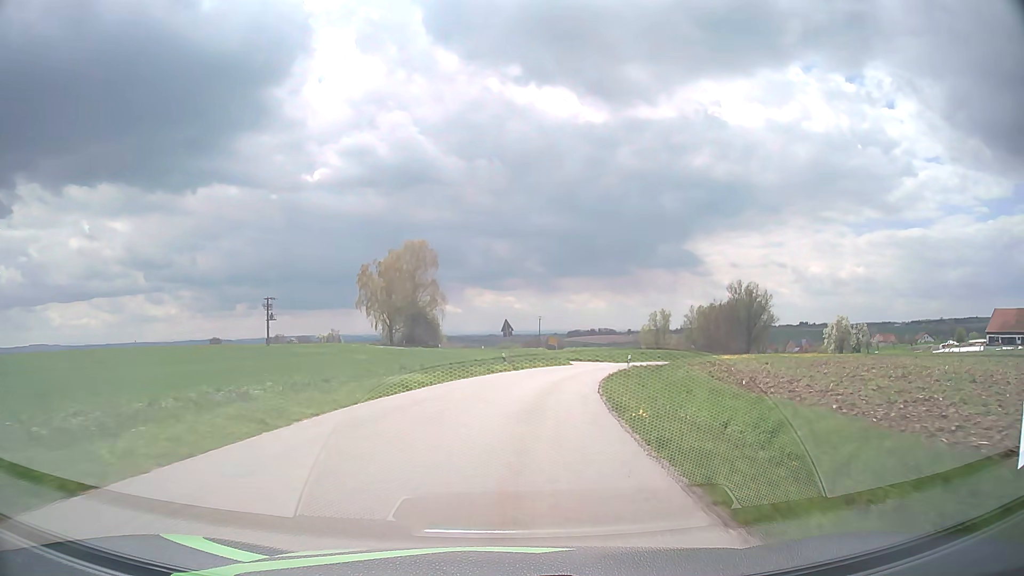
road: tertiary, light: Day
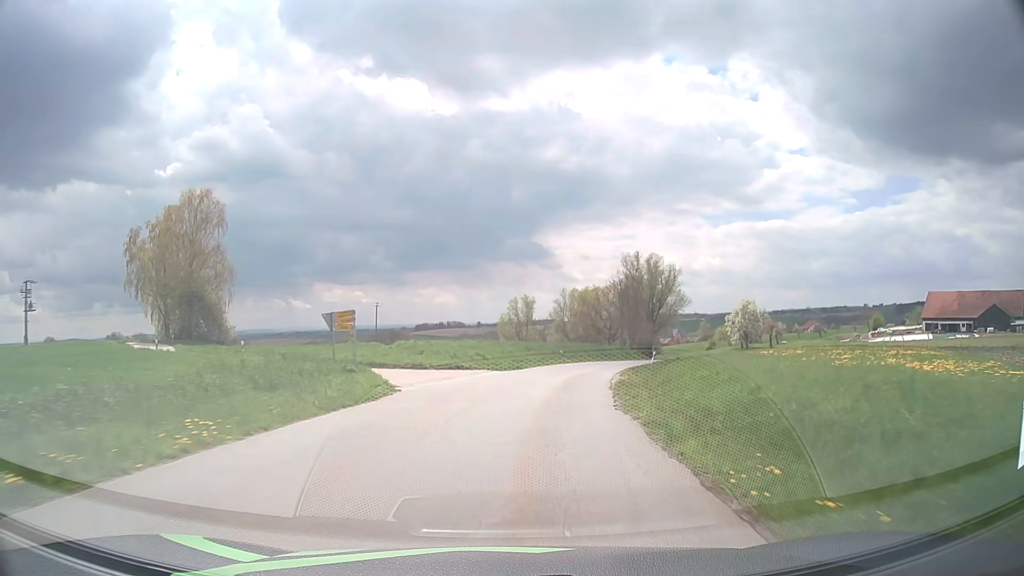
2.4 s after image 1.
(+4.2, +37.5) m; +13°
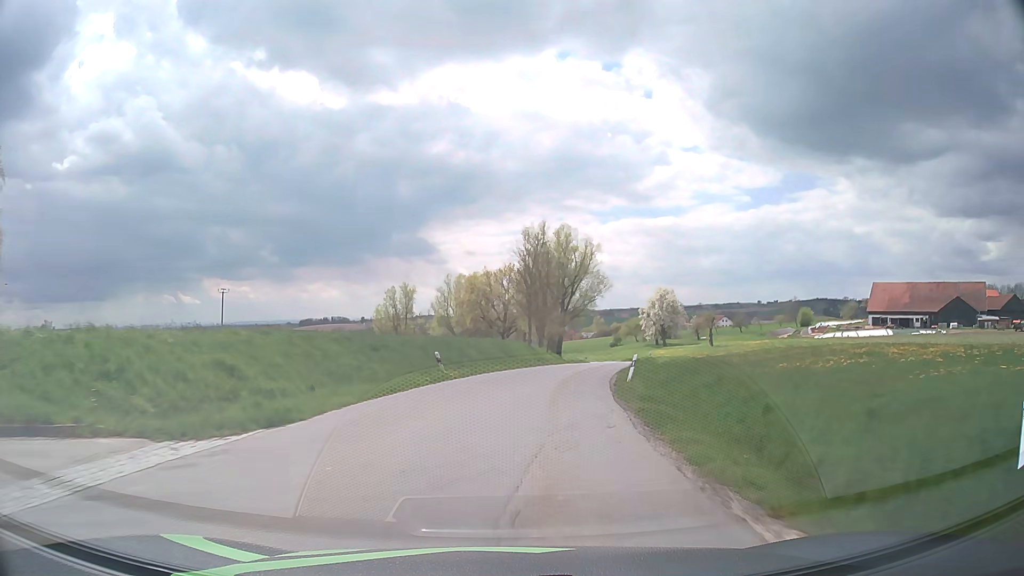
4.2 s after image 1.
(+2.4, +27.1) m; +9°
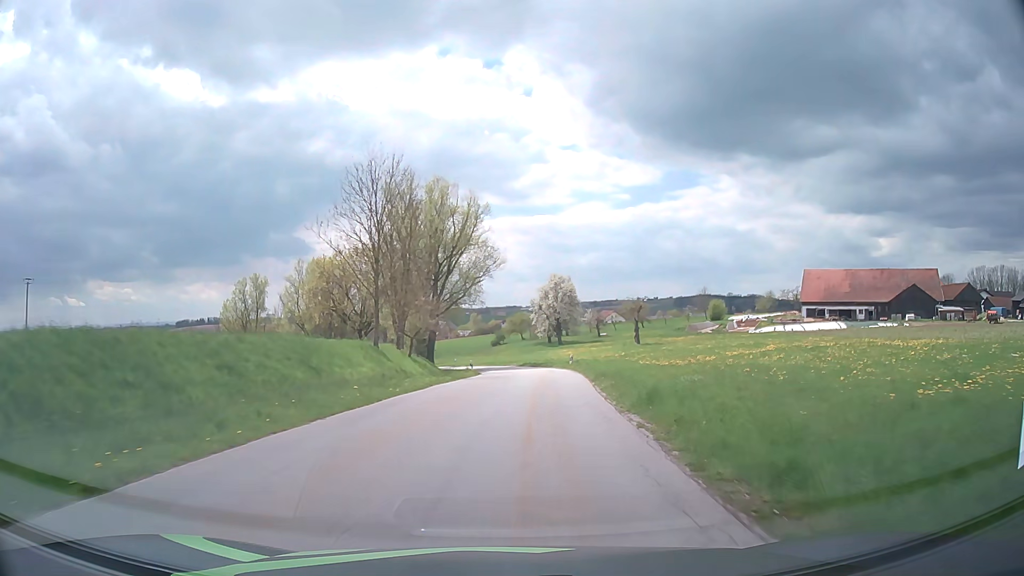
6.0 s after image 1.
(+2.5, +26.7) m; +10°
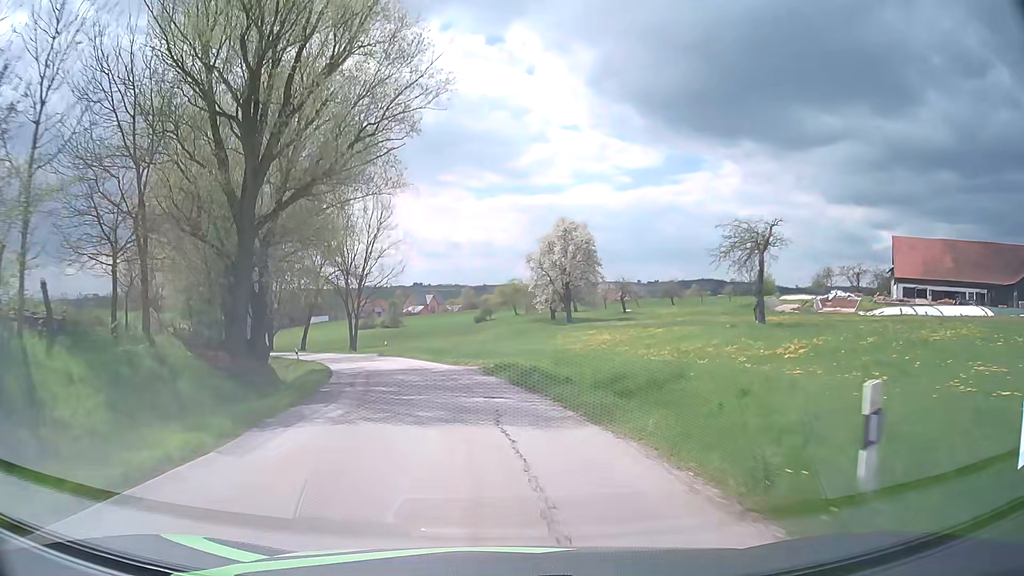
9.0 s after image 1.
(+2.5, +43.4) m; +1°
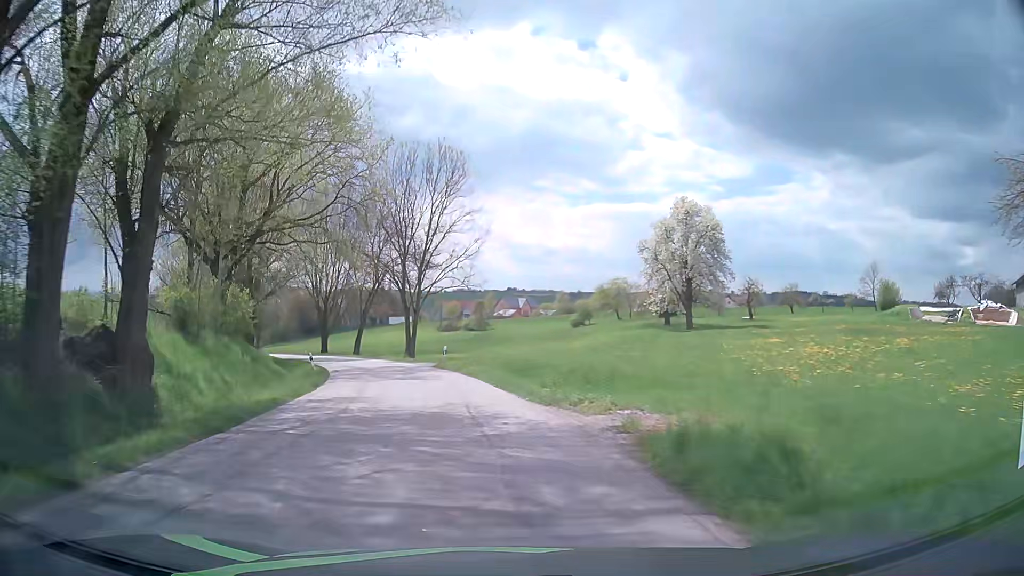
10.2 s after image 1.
(-1.2, +17.3) m; -8°
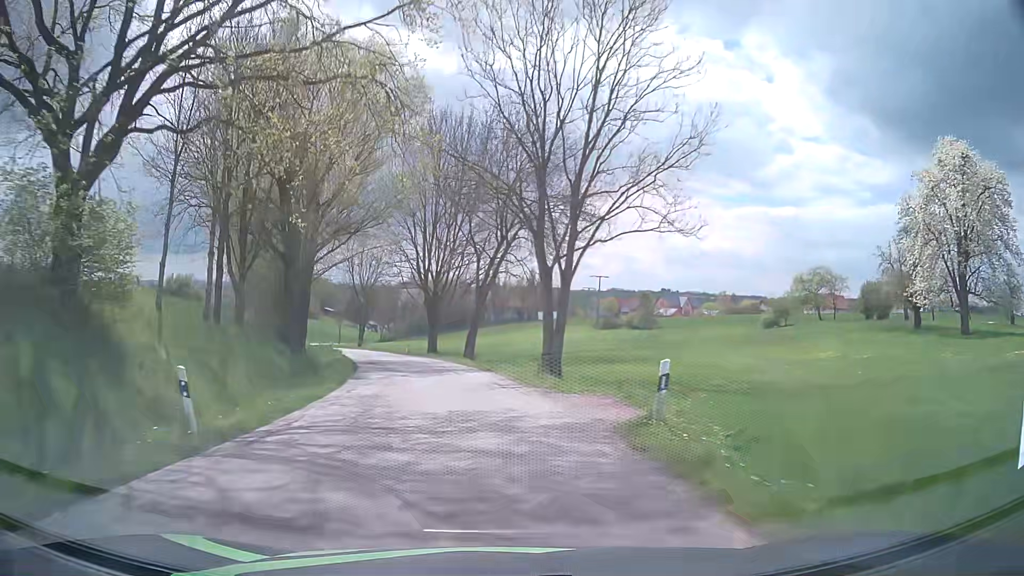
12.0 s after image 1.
(-3.0, +25.9) m; -13°
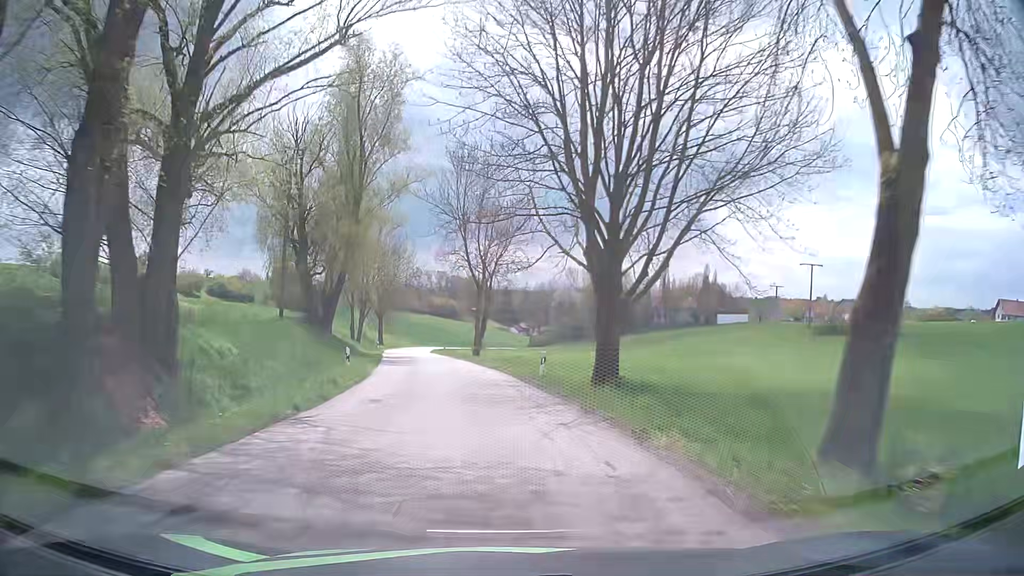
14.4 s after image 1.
(-3.7, +35.2) m; -12°
(0, +10) (-1, +20) (-3, +30) (-4, +40) (-6, +50) (-8, +59) (-9, +69) (-11, +79) (-12, +89) (-13, +99) m
